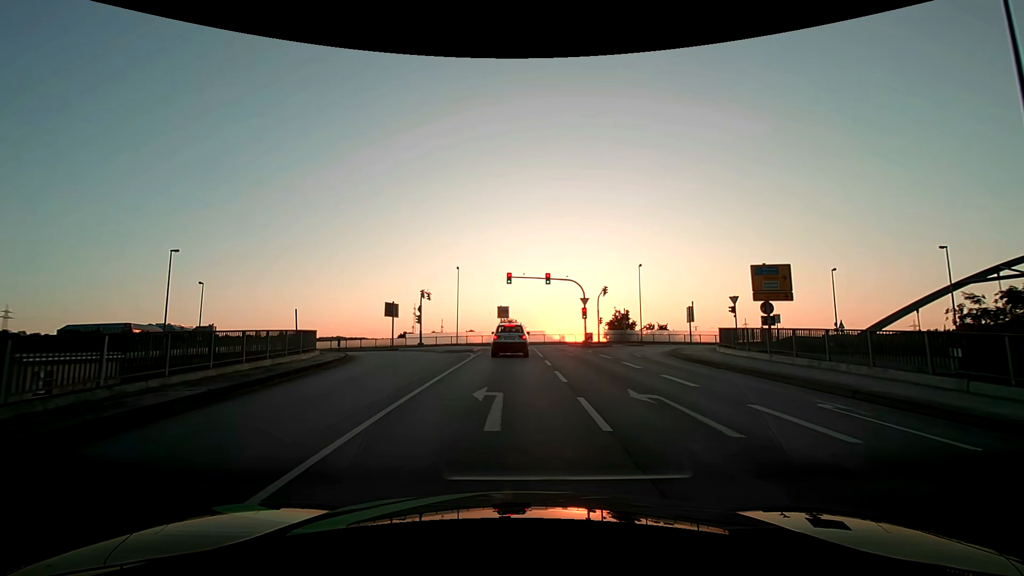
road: primary_link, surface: asphalt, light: Day
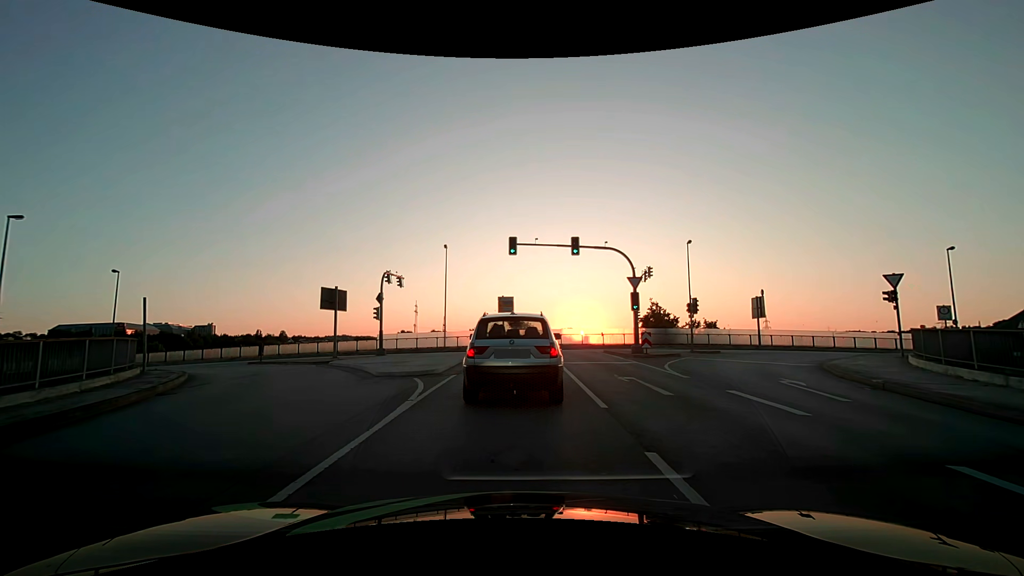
(-0.1, +15.5) m; -1°
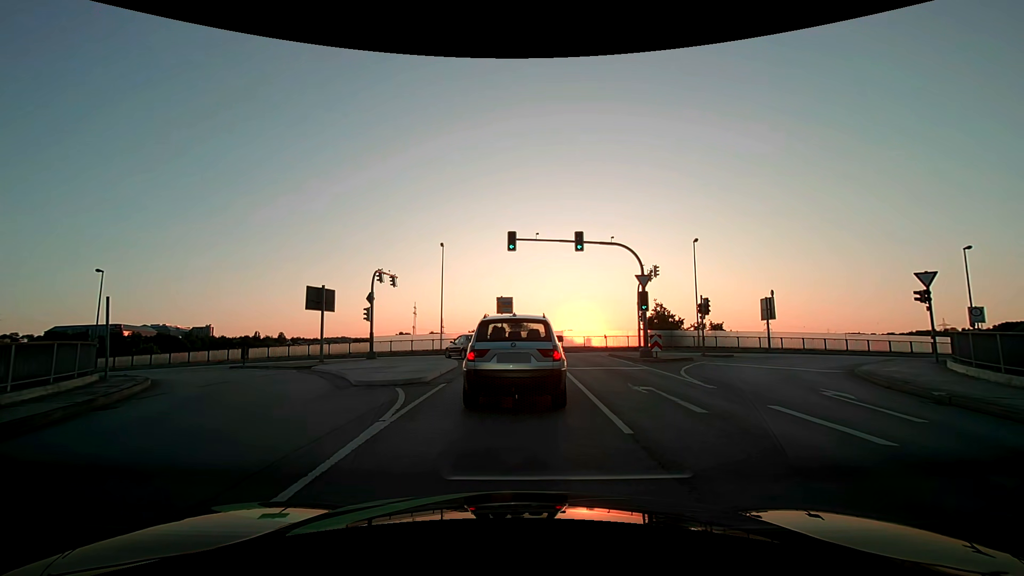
(0.0, +2.0) m; 0°
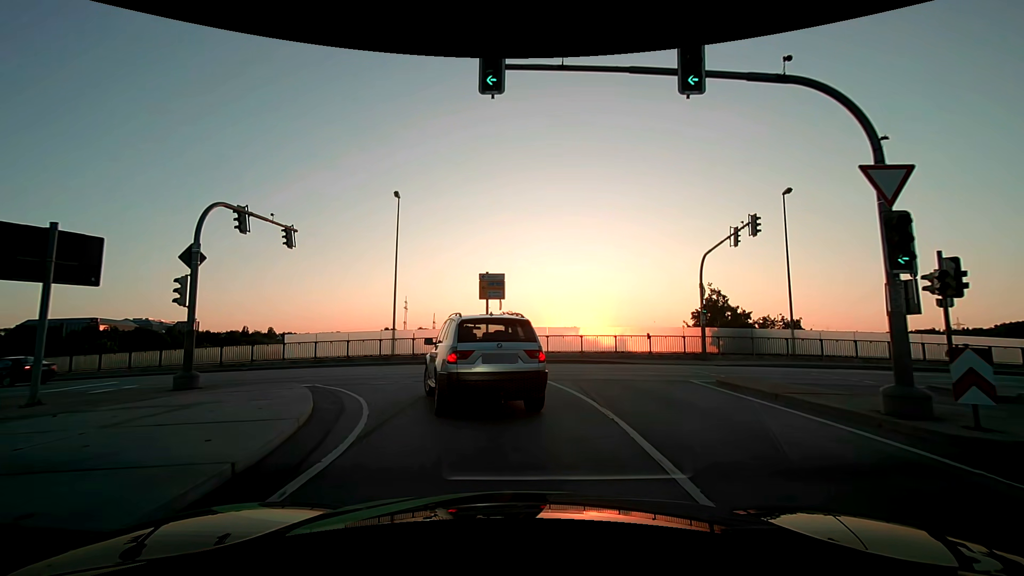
(+0.2, +16.8) m; 0°
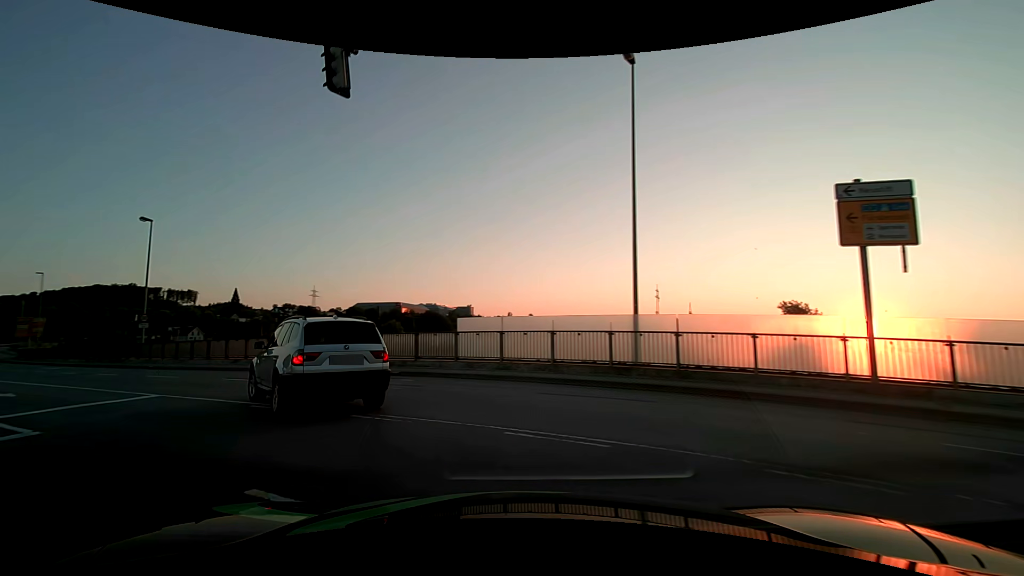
(-2.3, +15.3) m; -28°
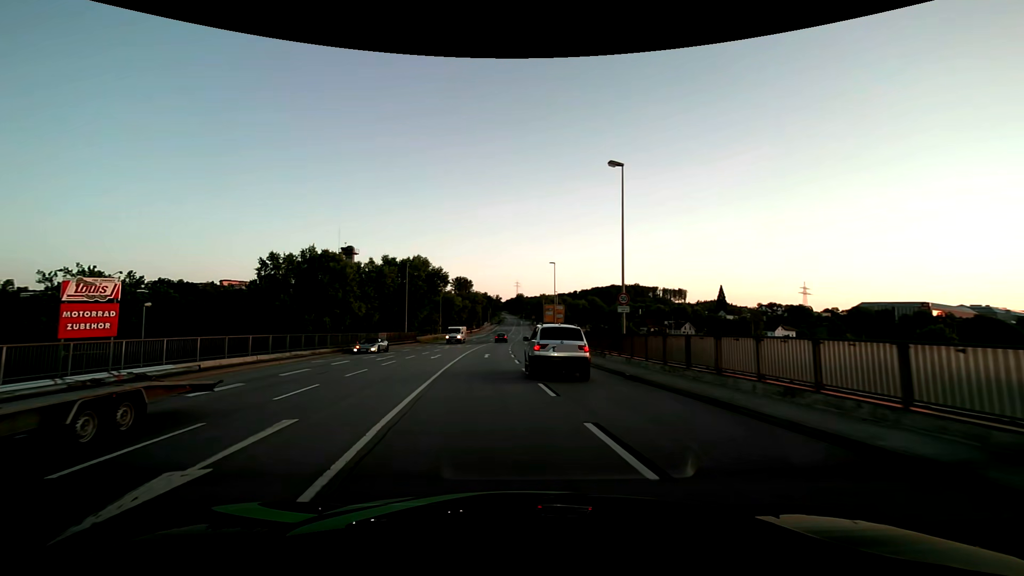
(-8.3, +16.1) m; -51°
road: primary
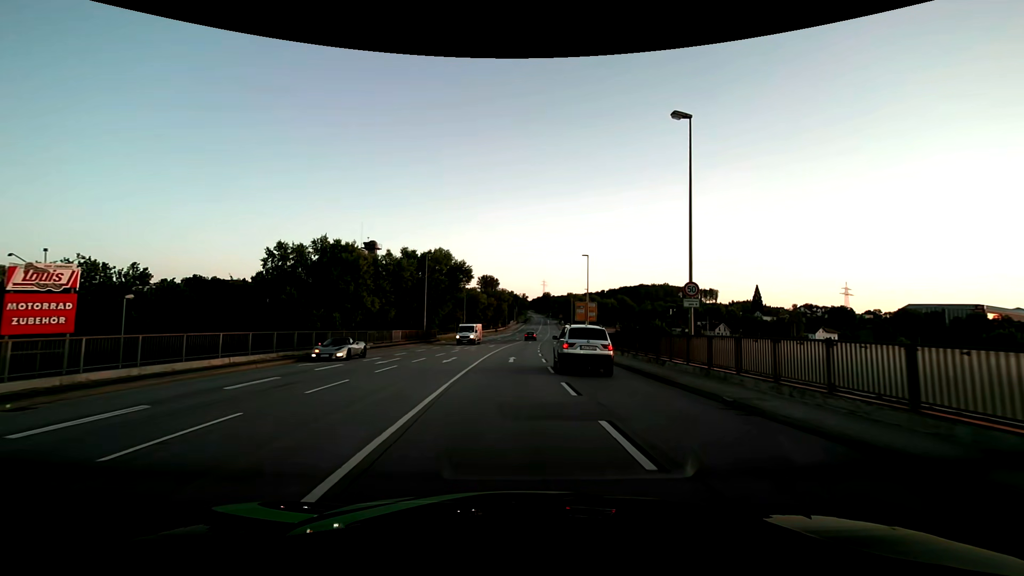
(-0.3, +5.8) m; -4°
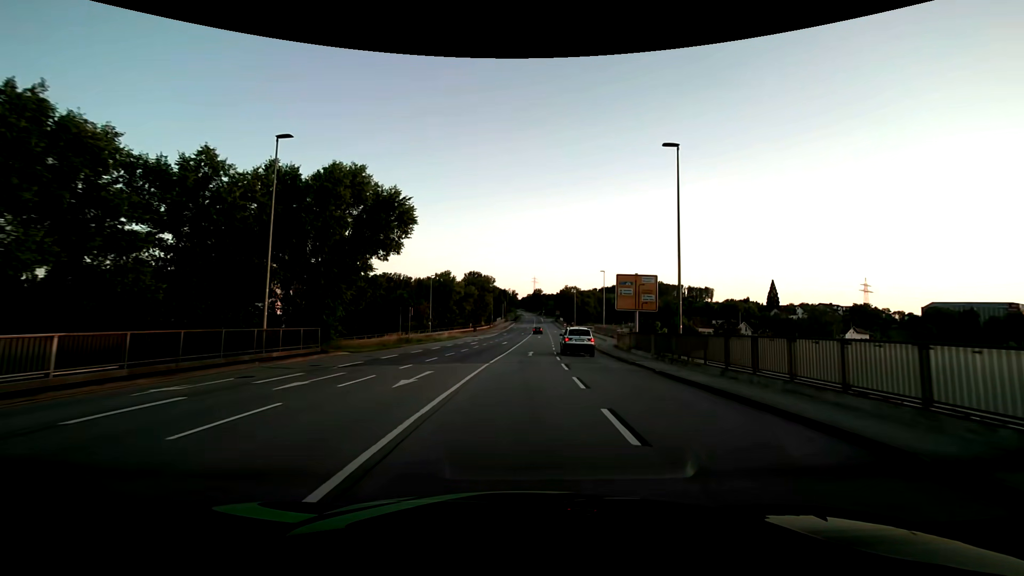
(+0.4, +35.5) m; +2°
(0, +10) (0, +20) (+1, +30) (+1, +40) (+2, +50) (+2, +60) (+3, +70) (+4, +80) (+4, +90) (+5, +100) m
